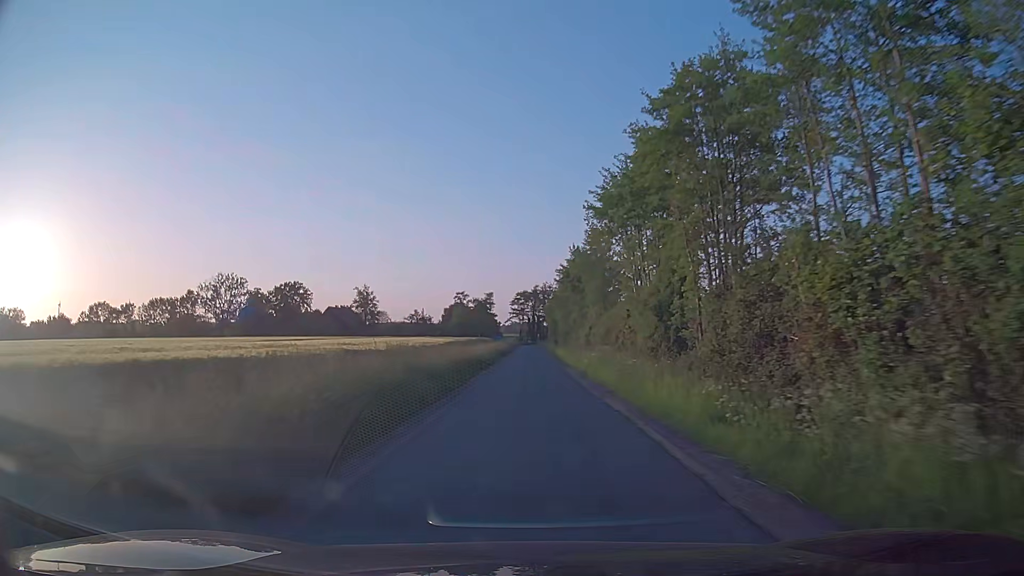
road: unclassified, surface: asphalt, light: Day
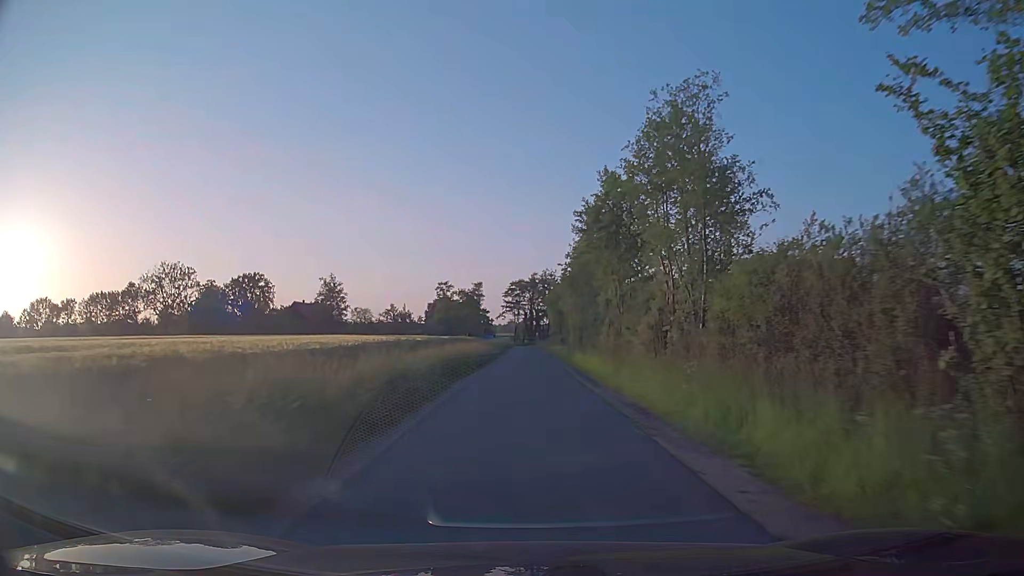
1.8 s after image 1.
(+0.1, +27.6) m; 0°
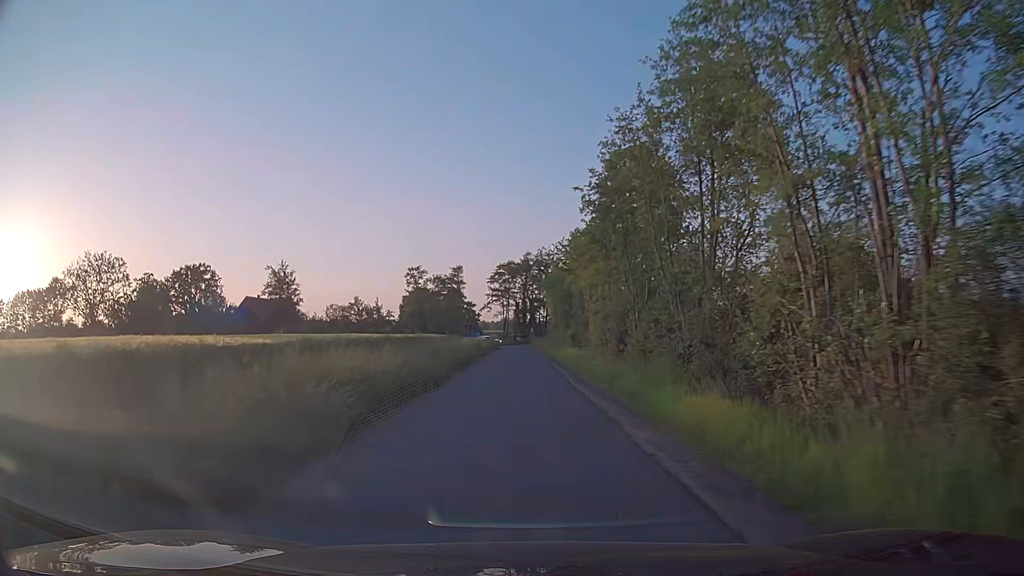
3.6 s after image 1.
(+0.4, +26.4) m; +1°
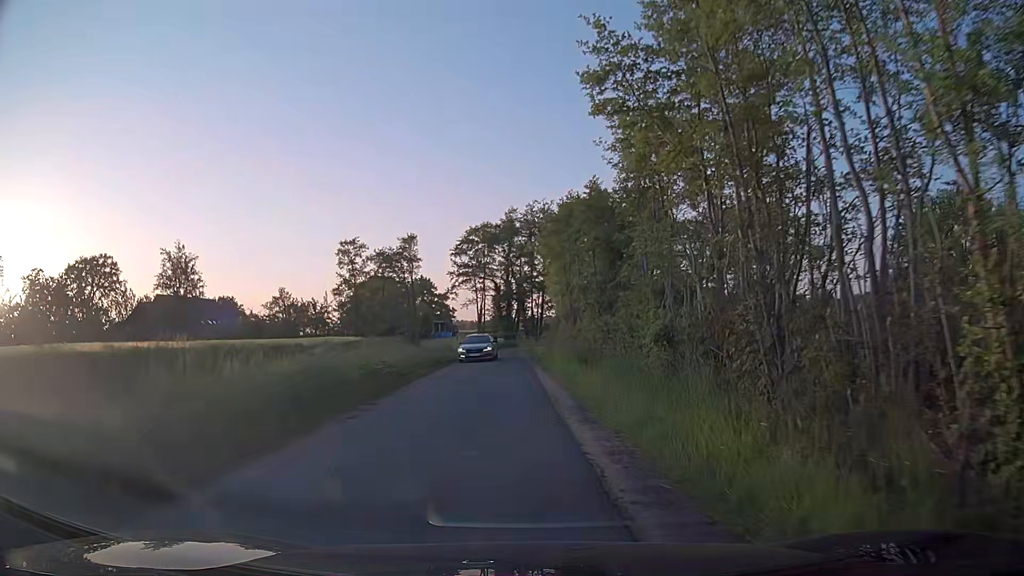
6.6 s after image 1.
(+0.2, +33.8) m; +1°
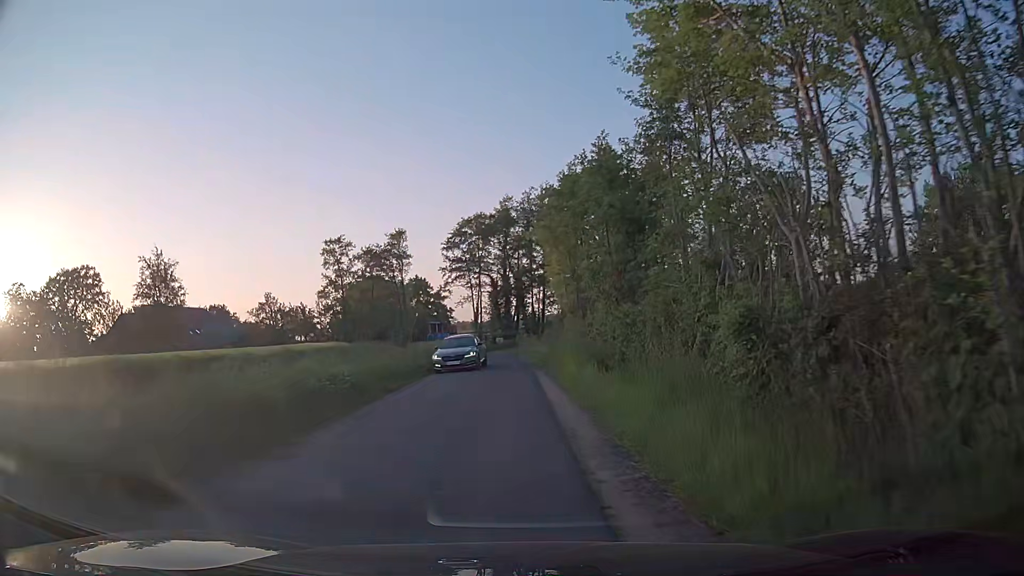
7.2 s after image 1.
(0.0, +5.1) m; 0°
